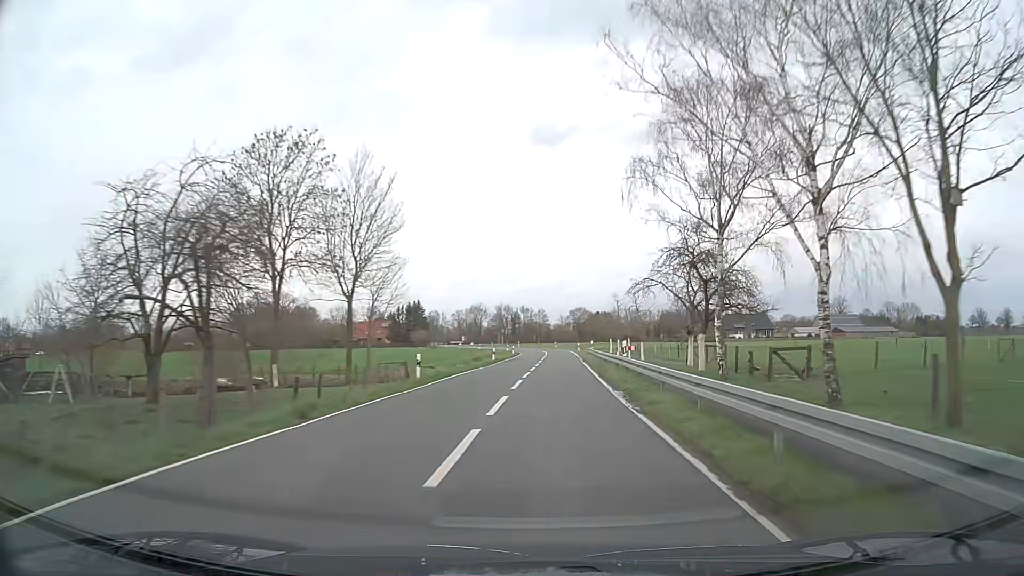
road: secondary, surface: asphalt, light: Day
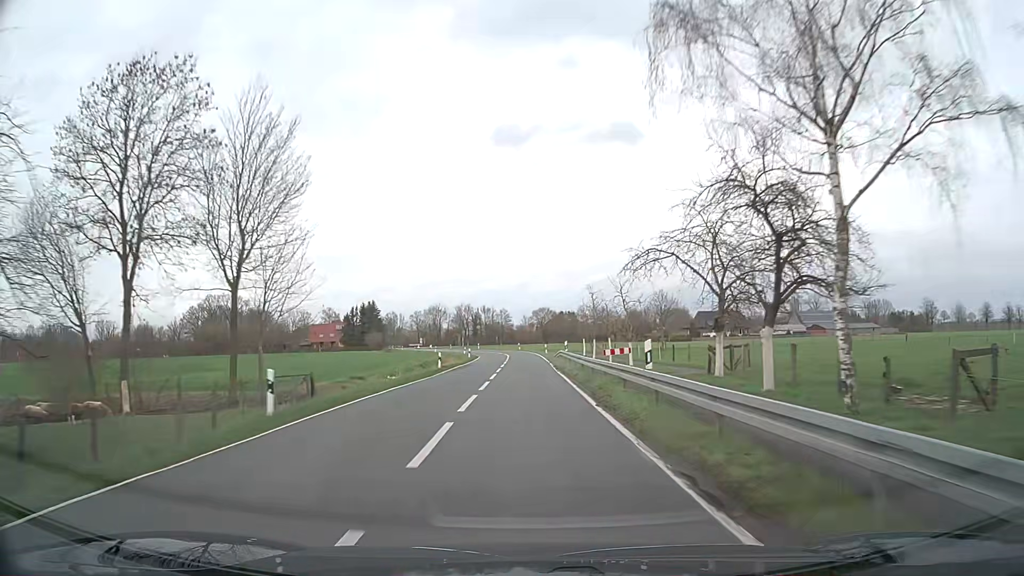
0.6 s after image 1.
(+0.6, +11.4) m; +4°
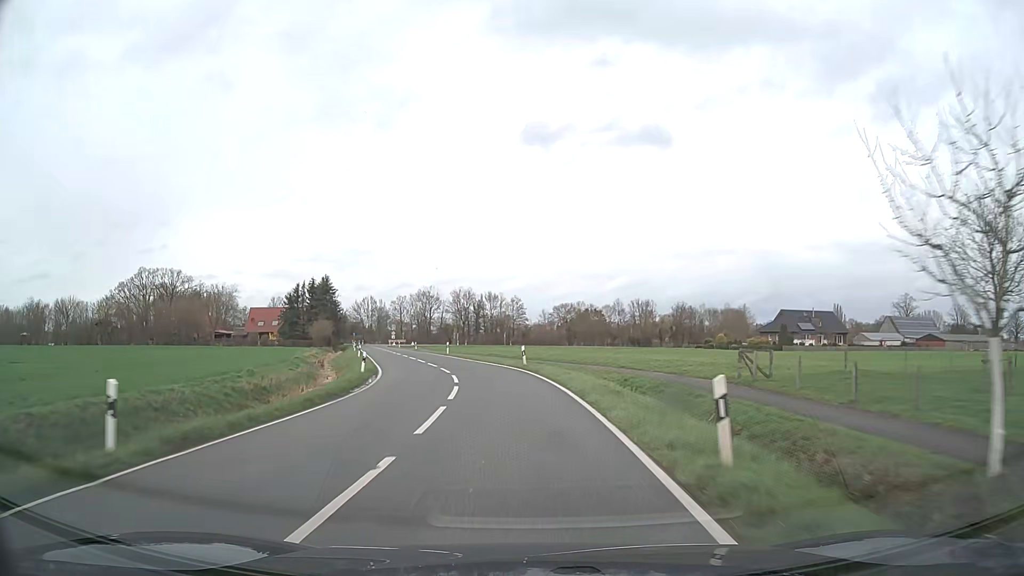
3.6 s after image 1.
(+0.3, +57.9) m; -1°
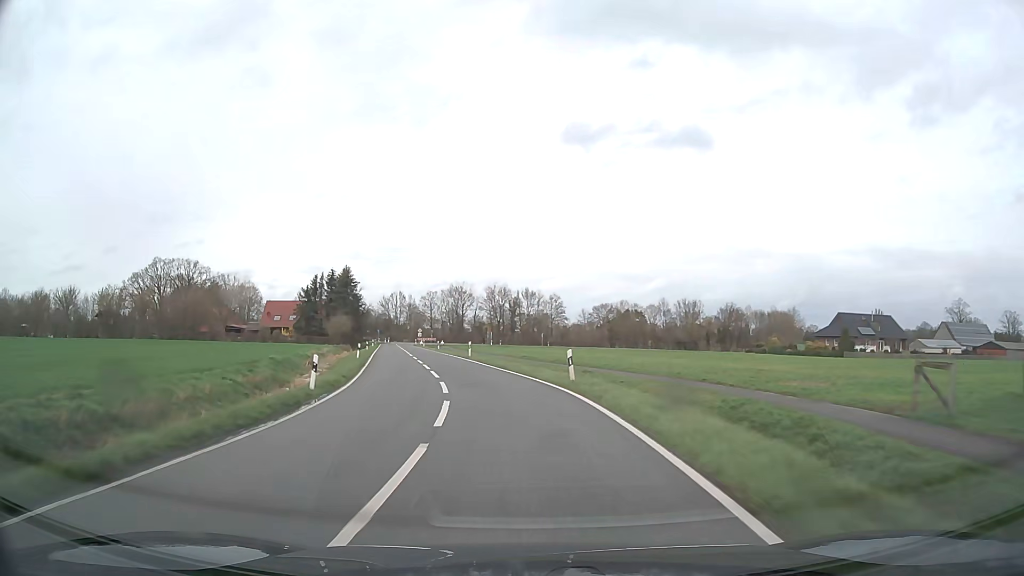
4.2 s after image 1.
(-0.3, +11.5) m; -3°
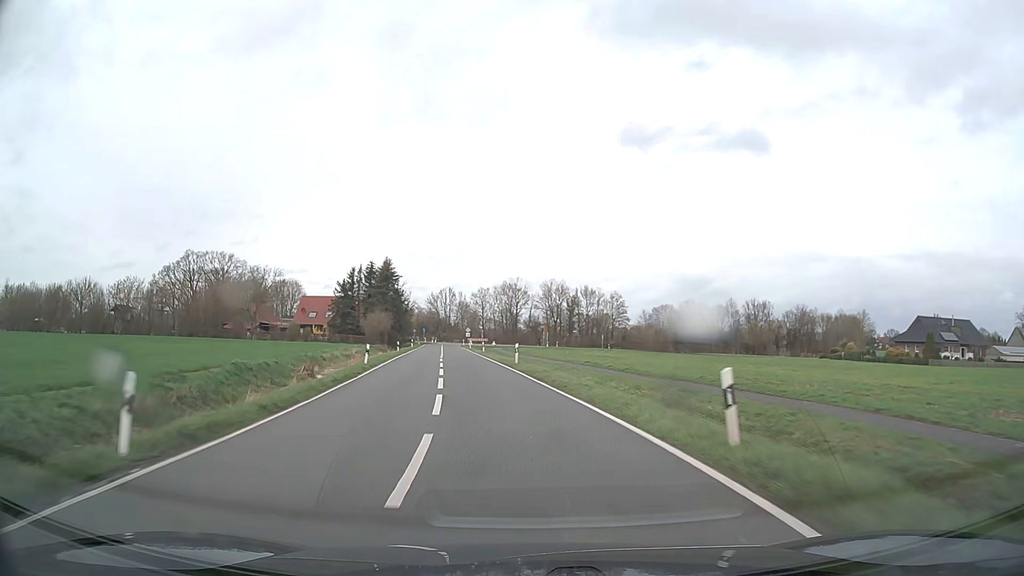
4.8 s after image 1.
(-0.4, +11.5) m; -4°
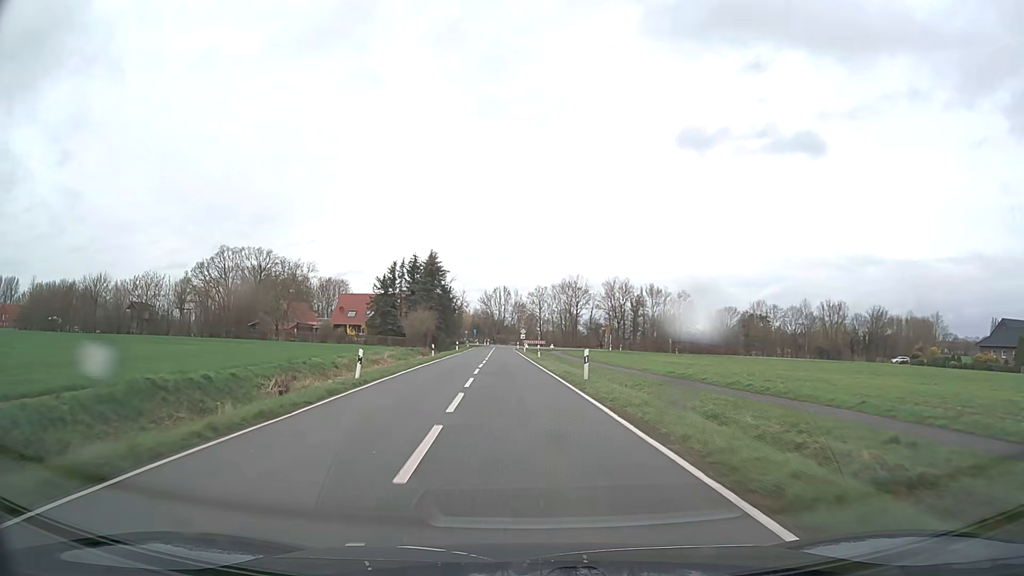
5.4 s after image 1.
(-0.5, +11.4) m; -5°
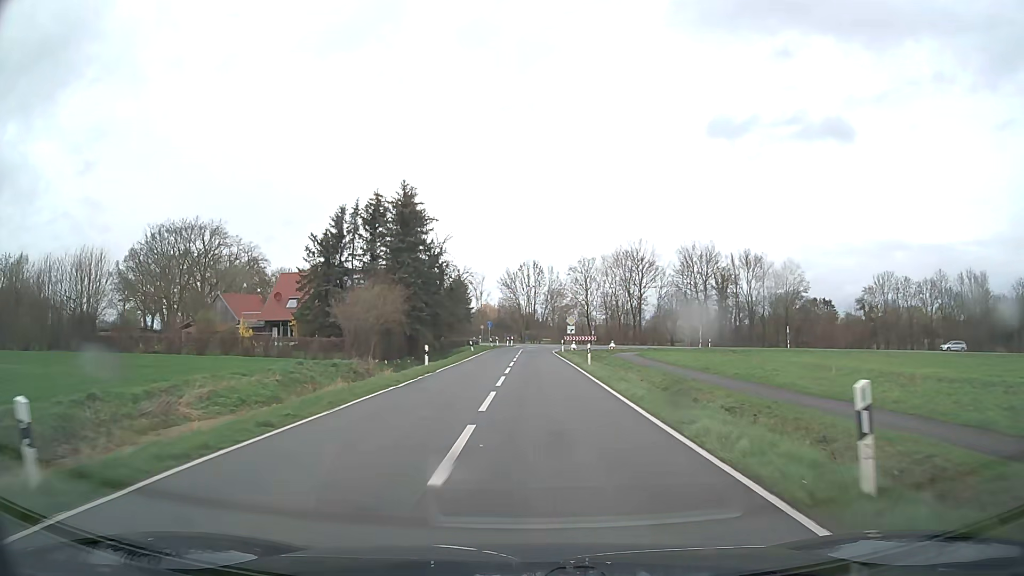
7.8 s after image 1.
(-2.2, +42.5) m; -3°
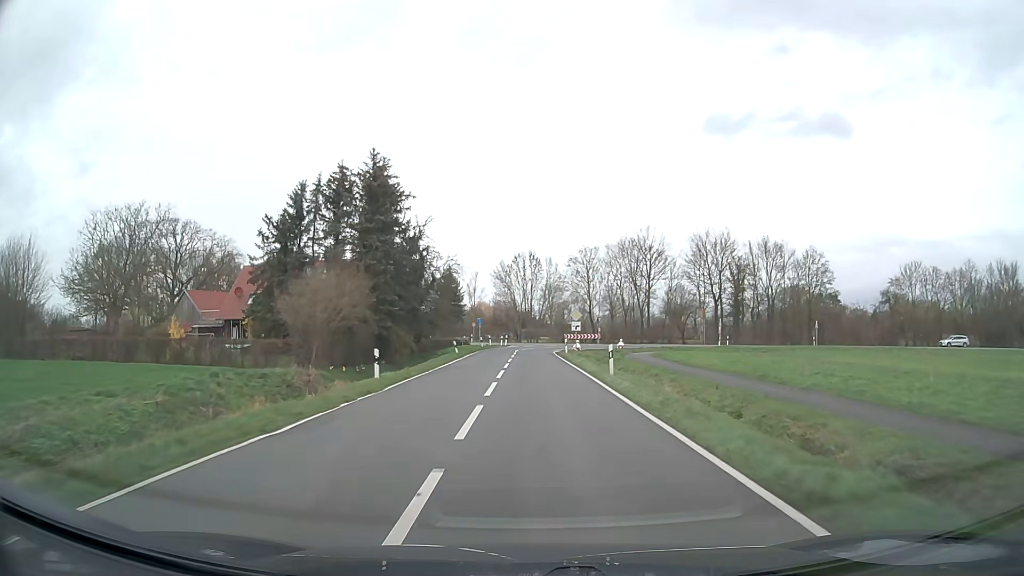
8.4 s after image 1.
(0.0, +9.4) m; 0°
